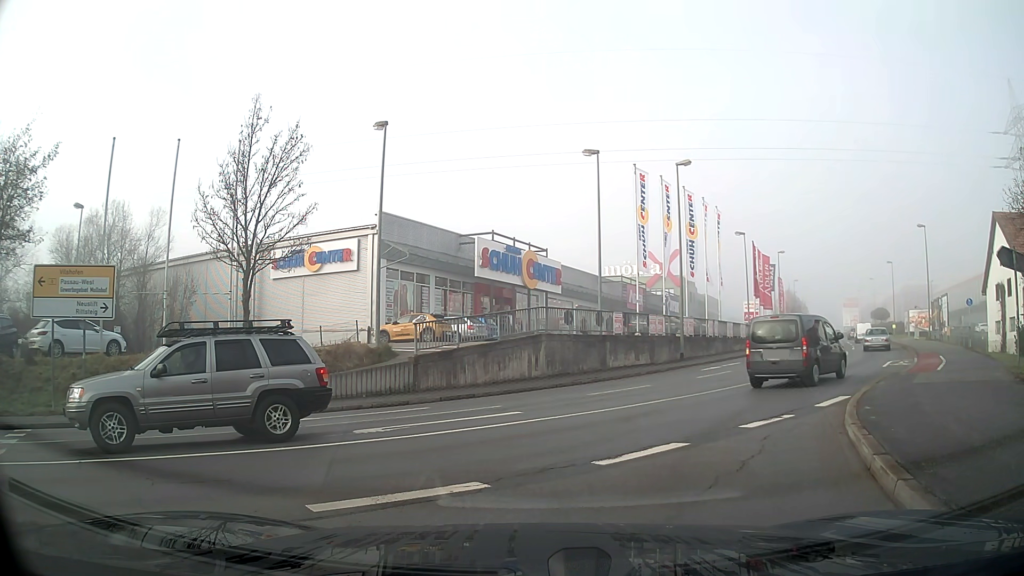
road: primary_link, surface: asphalt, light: Day
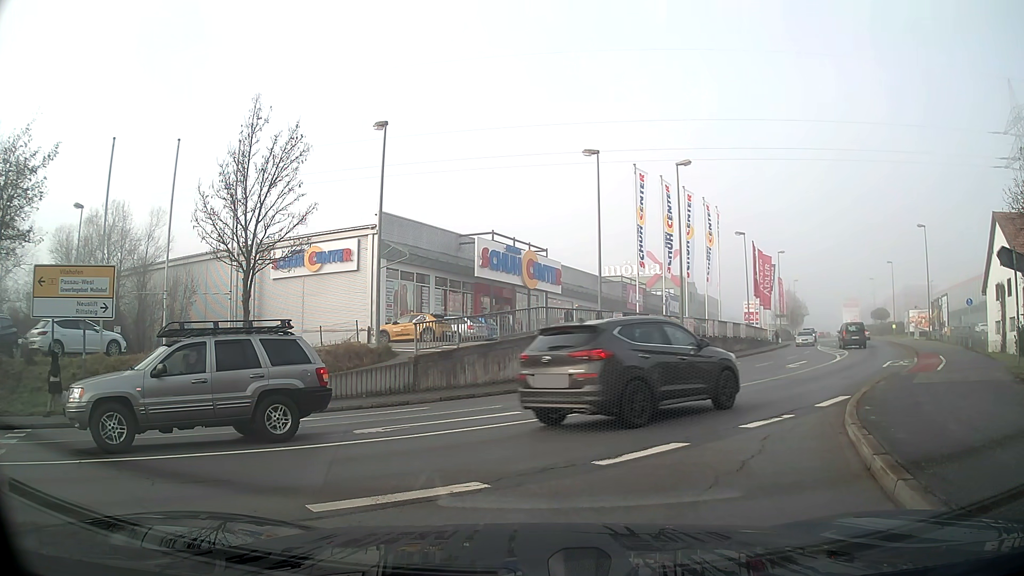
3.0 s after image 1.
(0.0, 0.0) m; 0°
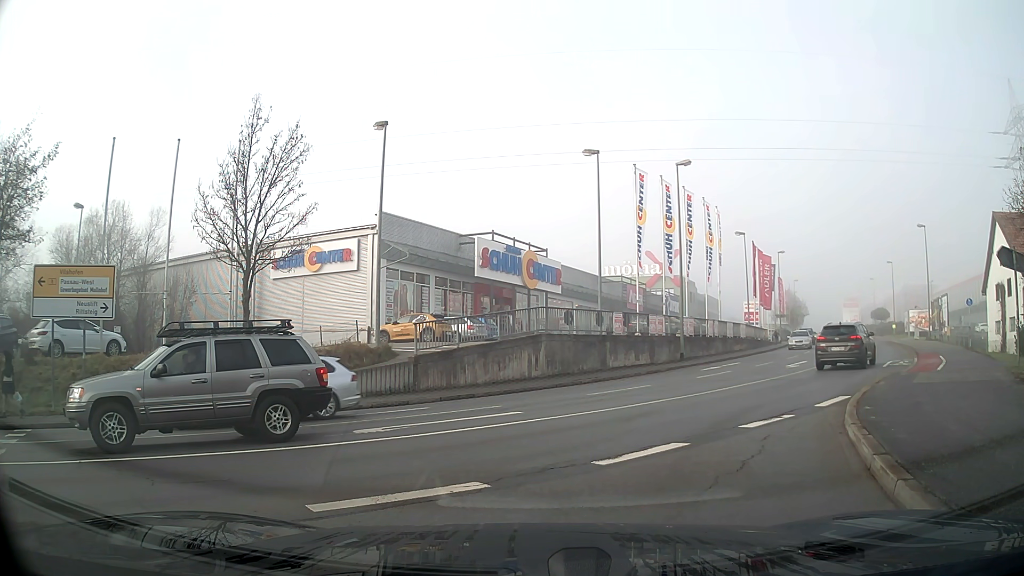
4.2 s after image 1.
(0.0, 0.0) m; 0°
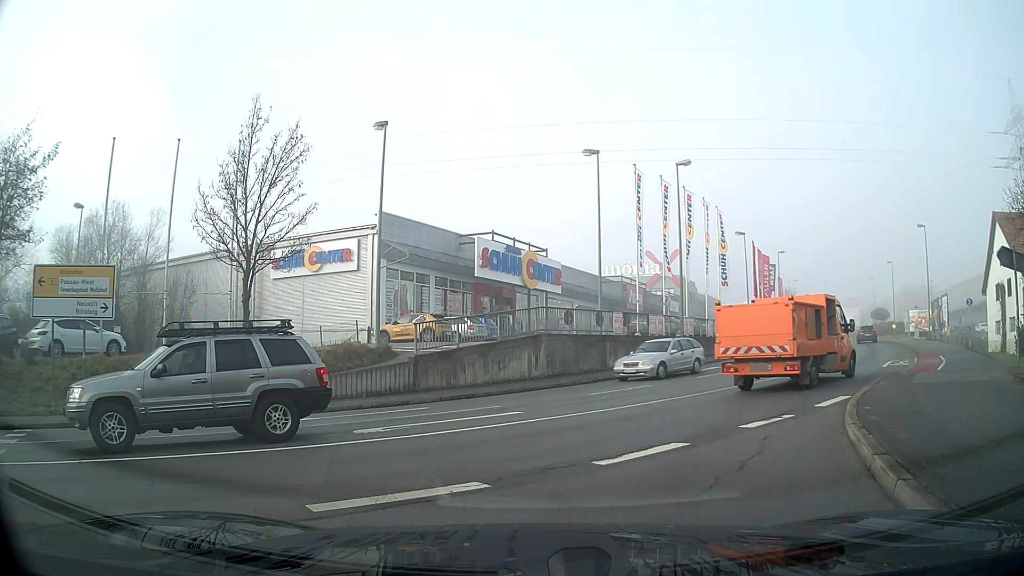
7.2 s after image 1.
(0.0, 0.0) m; 0°
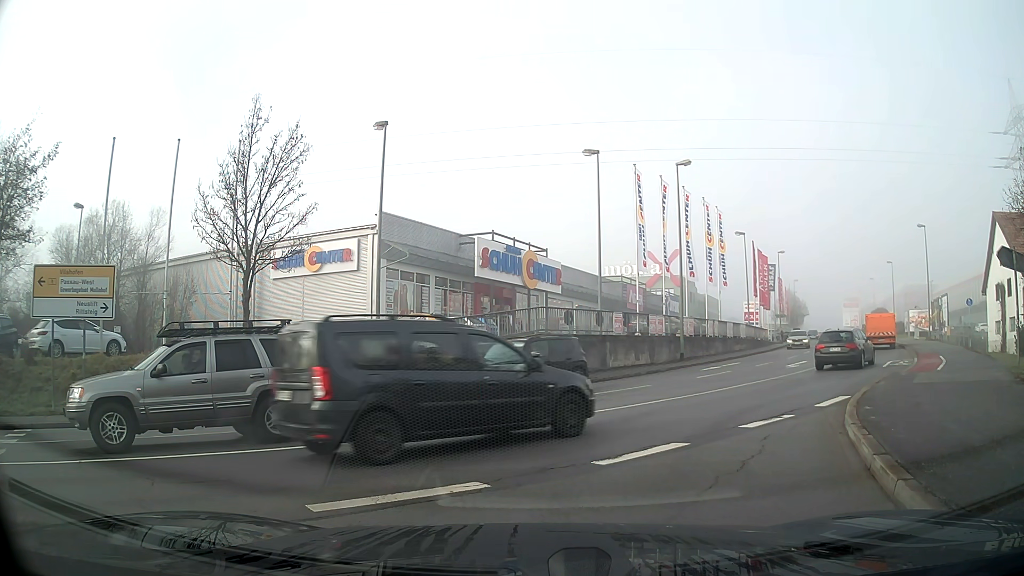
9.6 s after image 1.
(0.0, 0.0) m; 0°
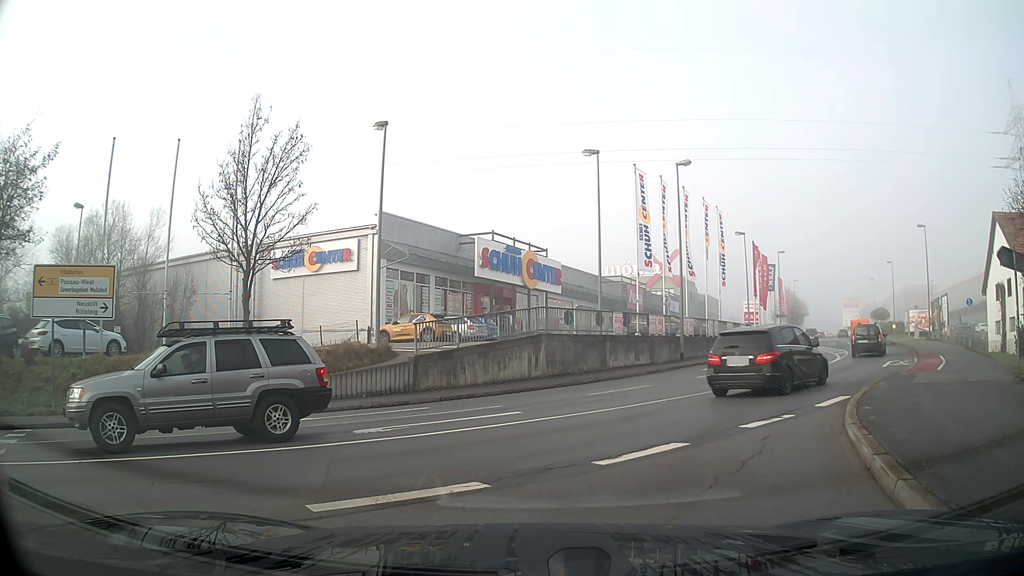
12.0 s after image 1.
(0.0, 0.0) m; 0°
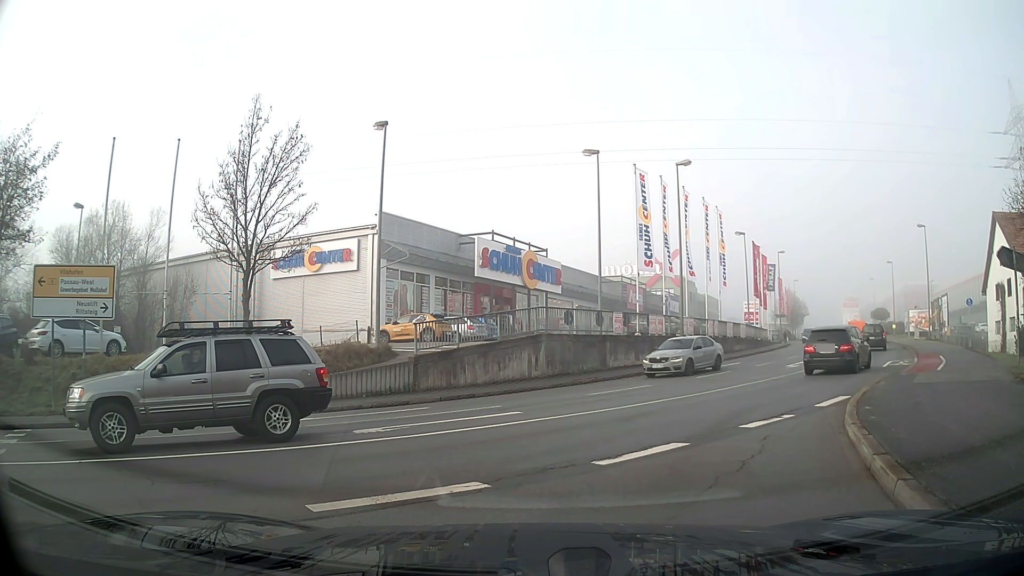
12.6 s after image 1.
(0.0, 0.0) m; 0°
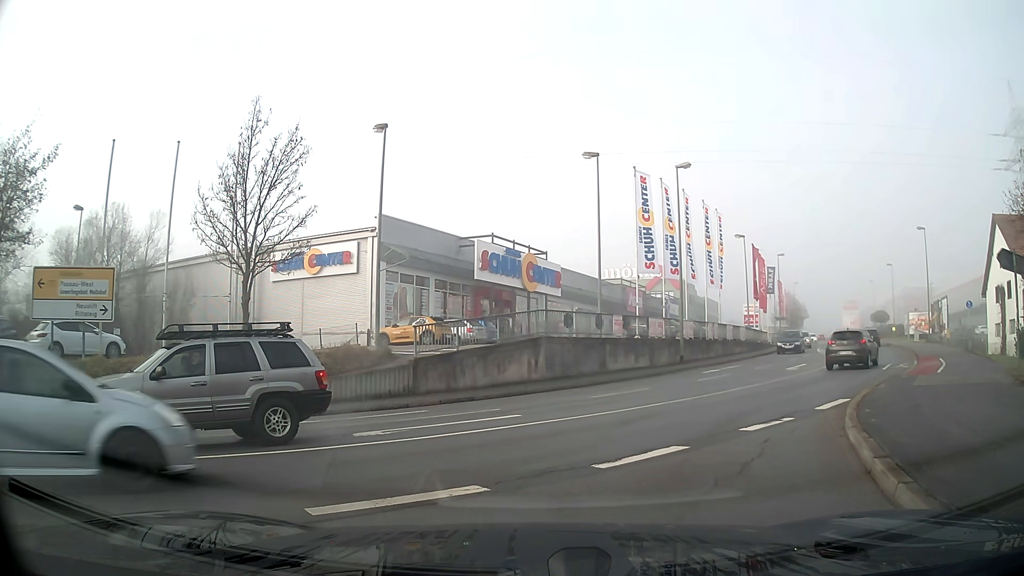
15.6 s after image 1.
(0.0, 0.0) m; 0°
(+2, +10) (+8, +18) (+14, +26) (+19, +35) (+24, +43) (+29, +52) (+33, +61) (+37, +70) (+42, +79) (+46, +88) m
